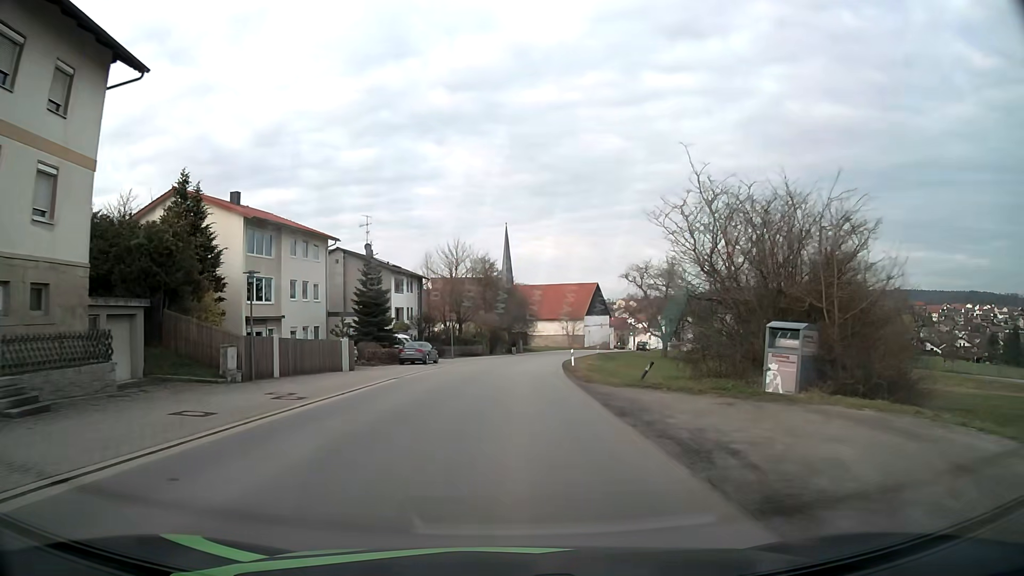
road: tertiary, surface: asphalt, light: Day
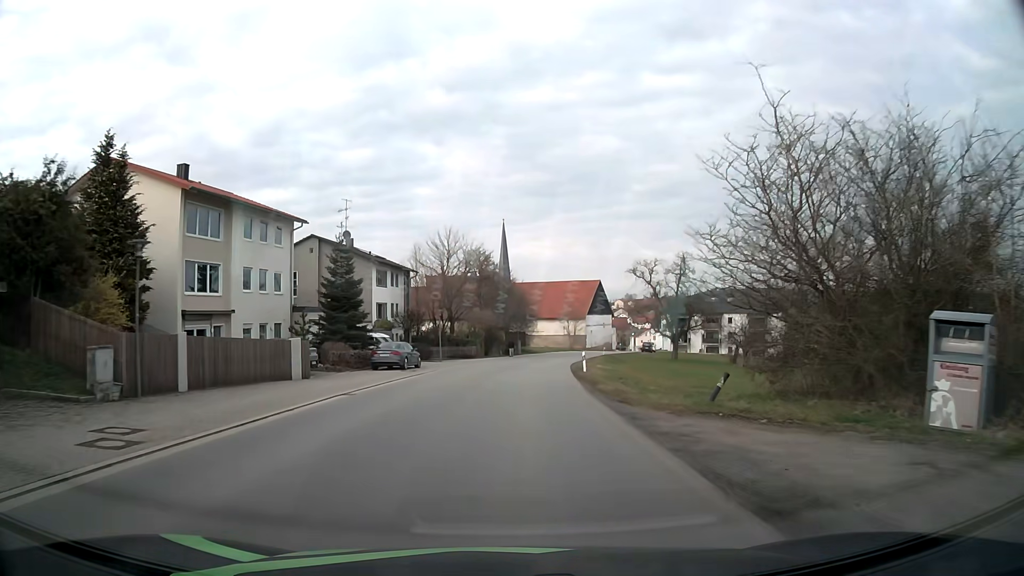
(0.0, +7.8) m; 0°
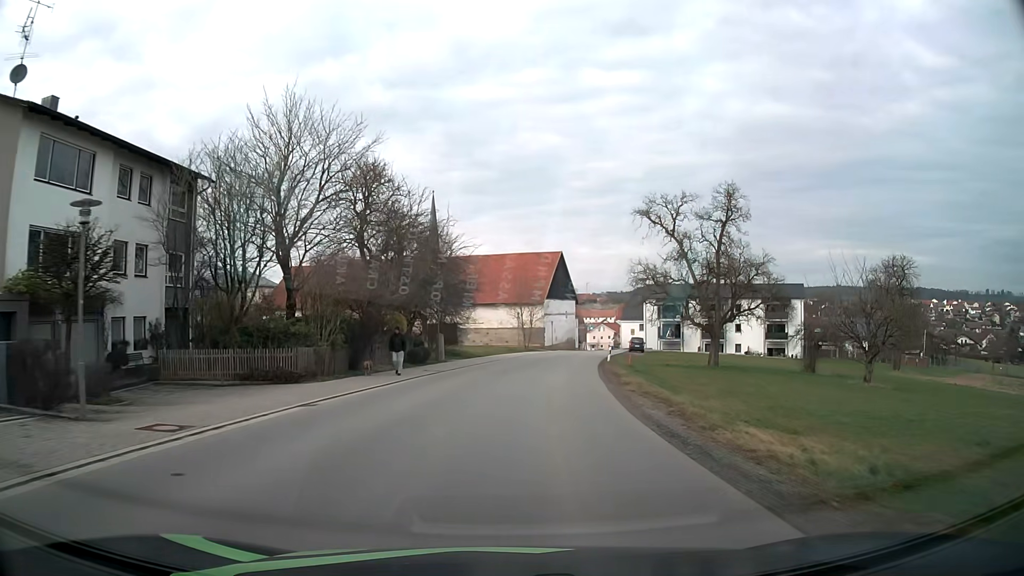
(+1.3, +38.5) m; +5°
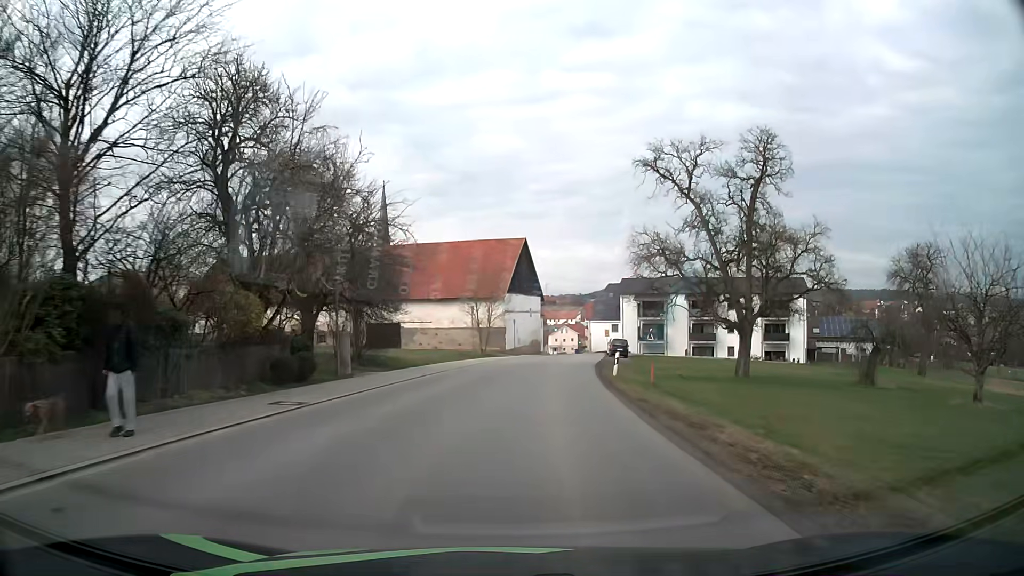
(+0.5, +15.1) m; +4°
(0, +10) (+1, +20) (+2, +30) (+3, +40) (+4, +50) (+6, +60) (+7, +70) (+9, +79) (+10, +89) (+11, +99) m
